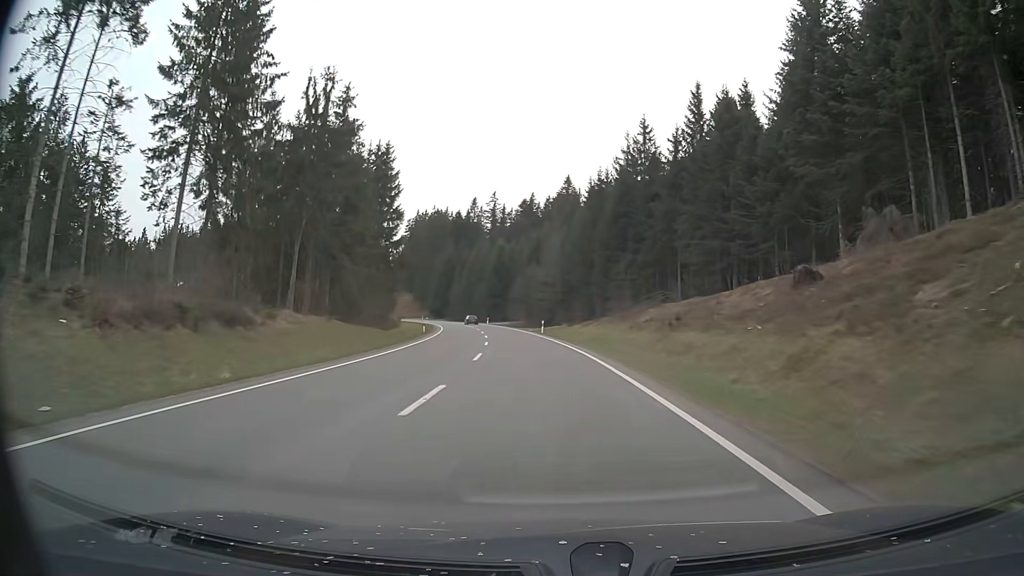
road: primary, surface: asphalt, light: Day
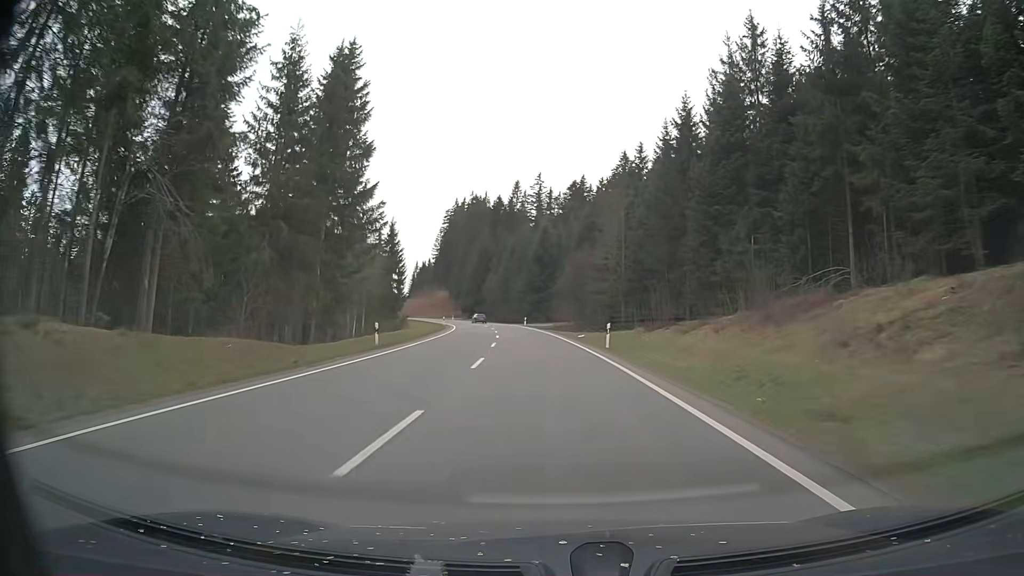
(-1.1, +27.8) m; -4°
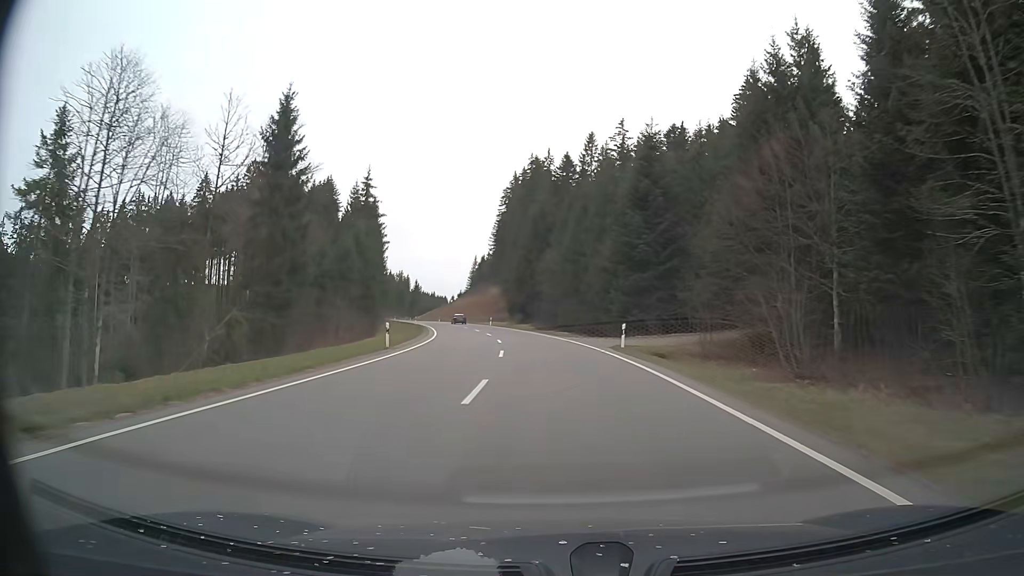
(-3.4, +55.0) m; -6°
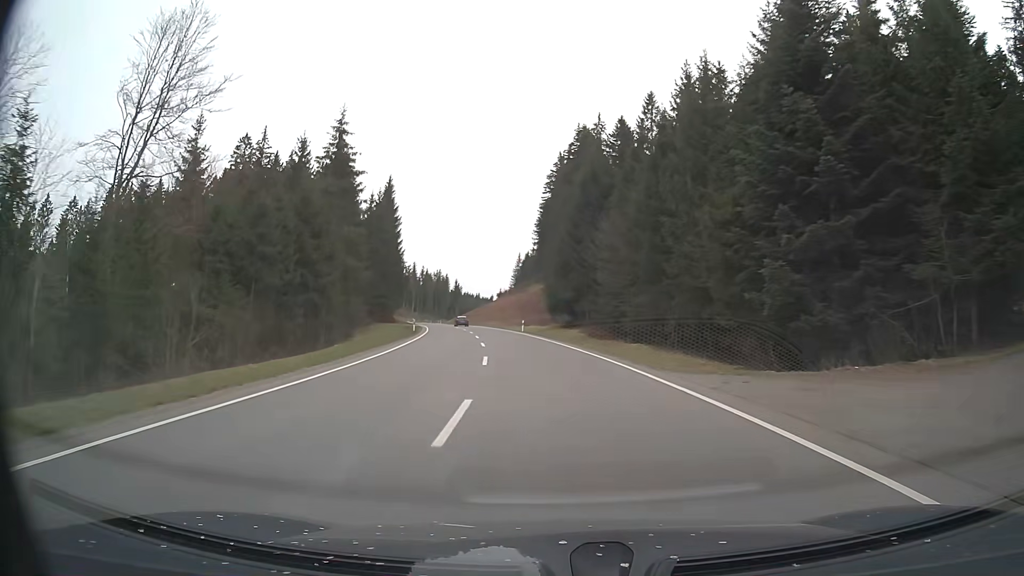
(-1.1, +27.4) m; -5°
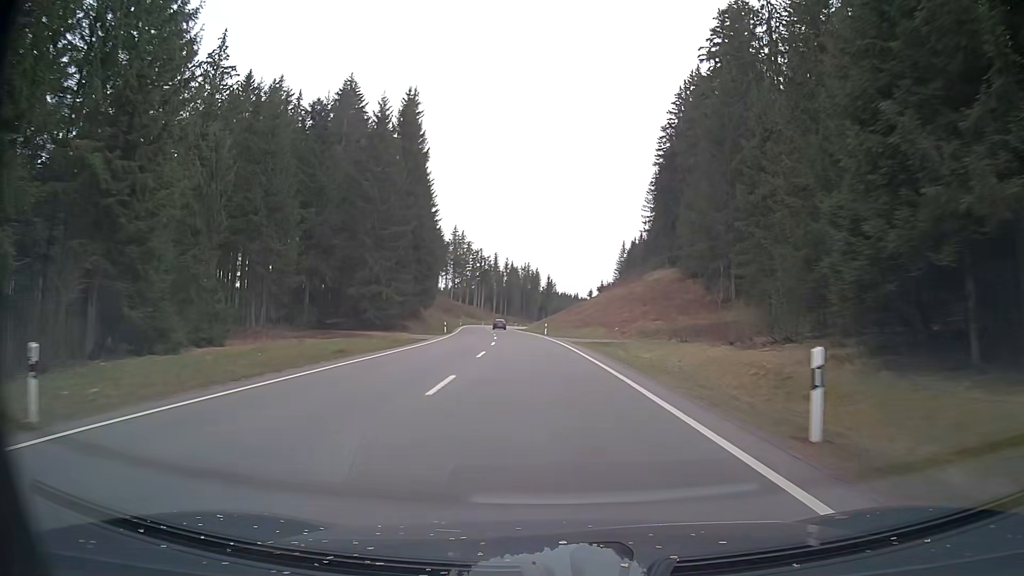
(-4.5, +54.8) m; -9°
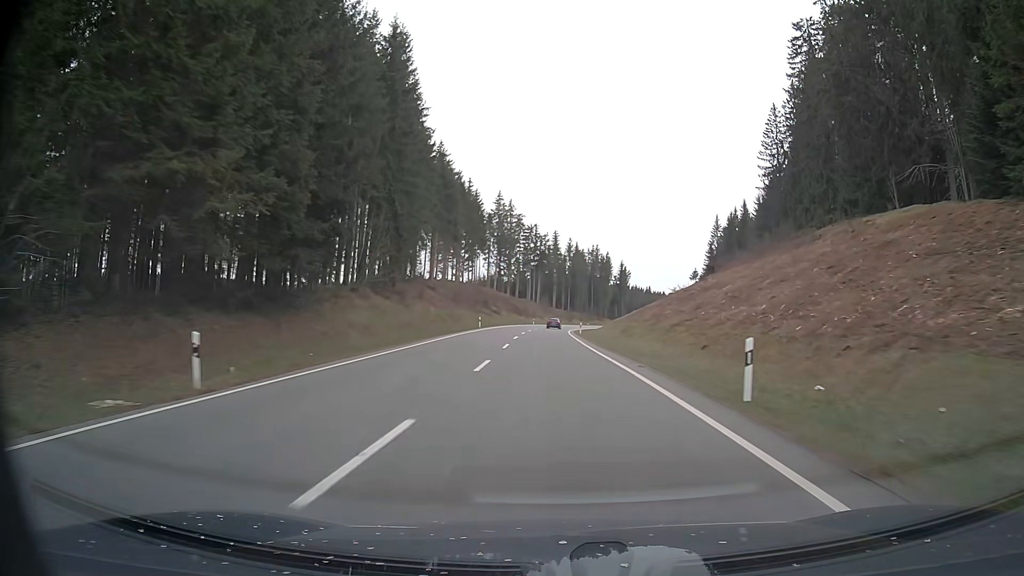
(-2.7, +55.3) m; -6°
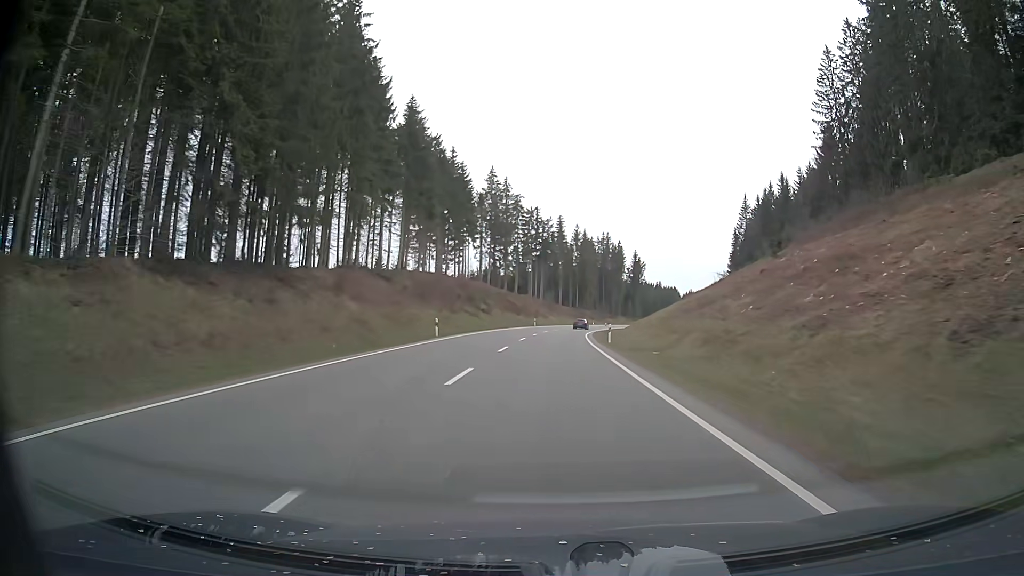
(-0.1, +27.7) m; -1°
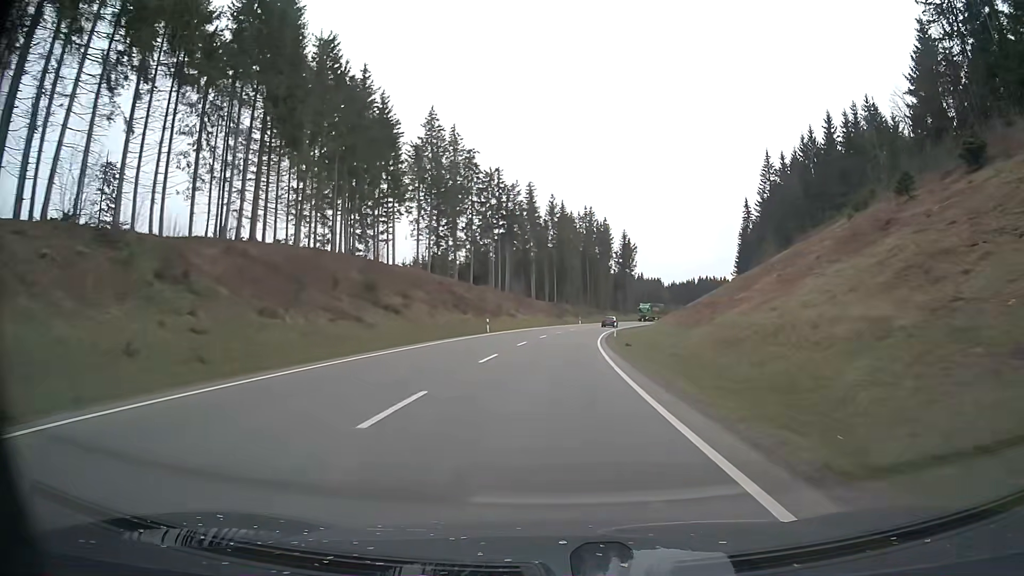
(+0.6, +41.0) m; +2°
(0, +10) (0, +20) (+1, +30) (+2, +40) (+2, +50) (+3, +60) (+5, +70) (+6, +80) (+8, +89) (+10, +99) m
